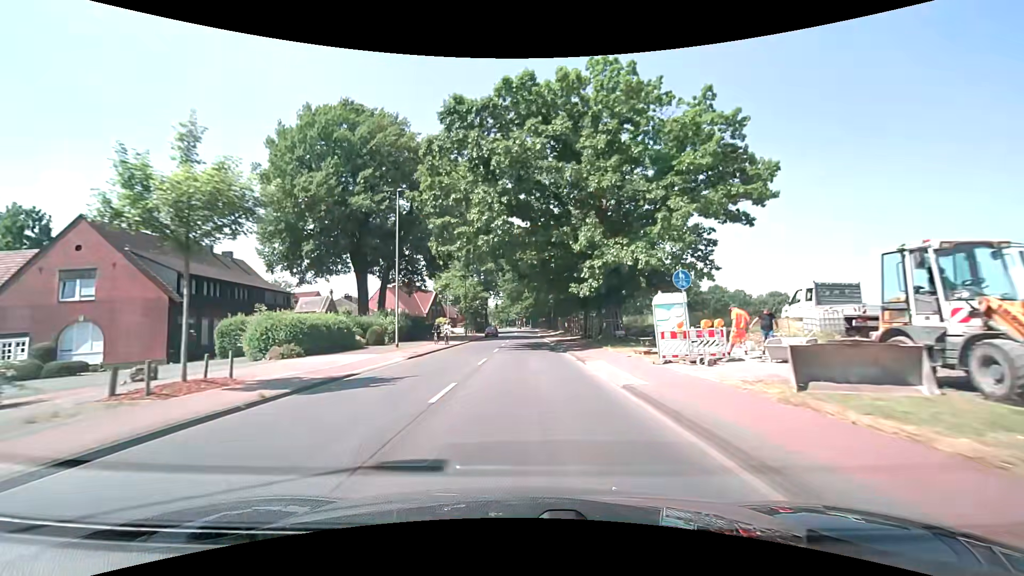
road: secondary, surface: asphalt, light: Day
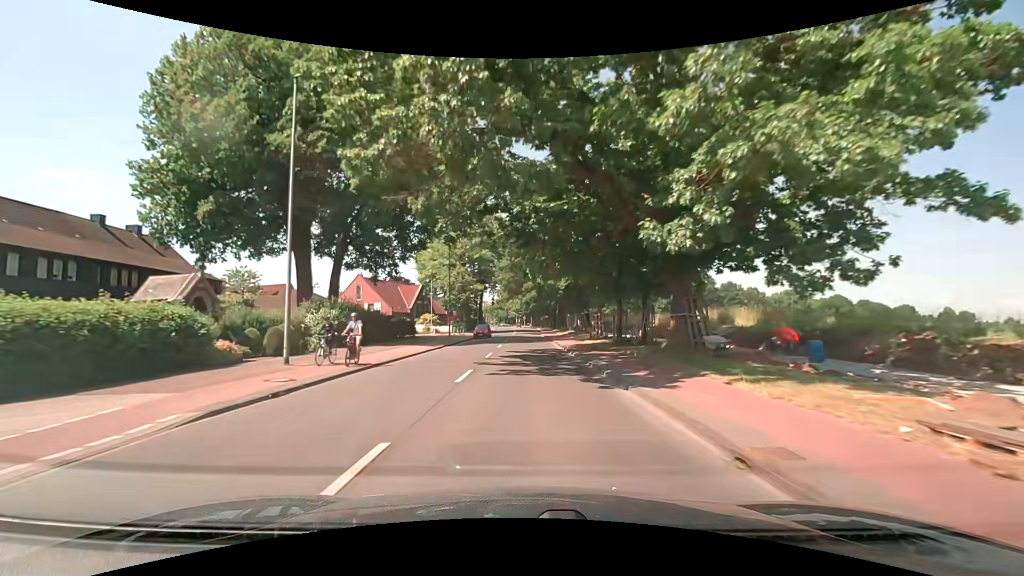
(0.0, +15.1) m; 0°
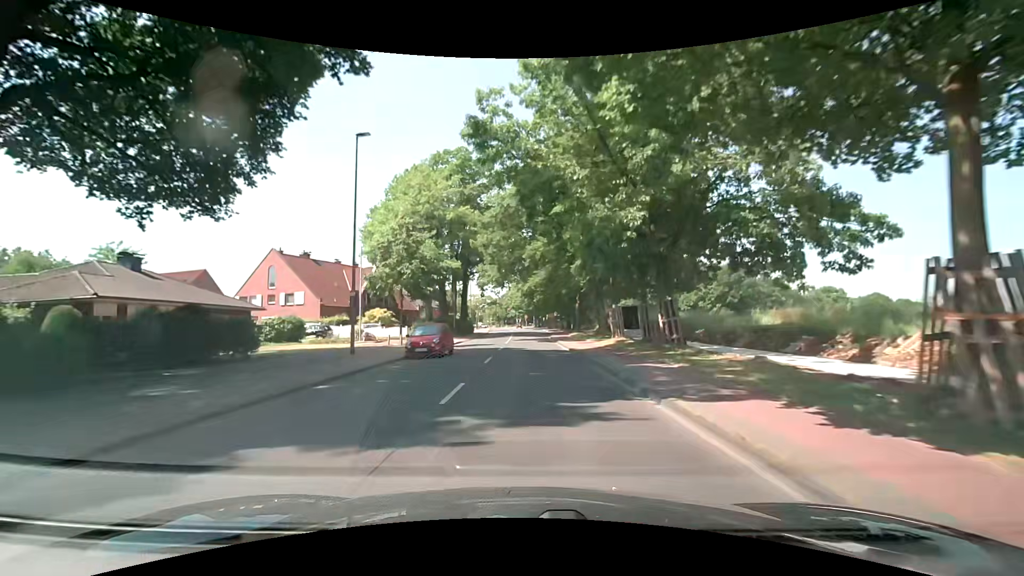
(0.0, +30.3) m; 0°
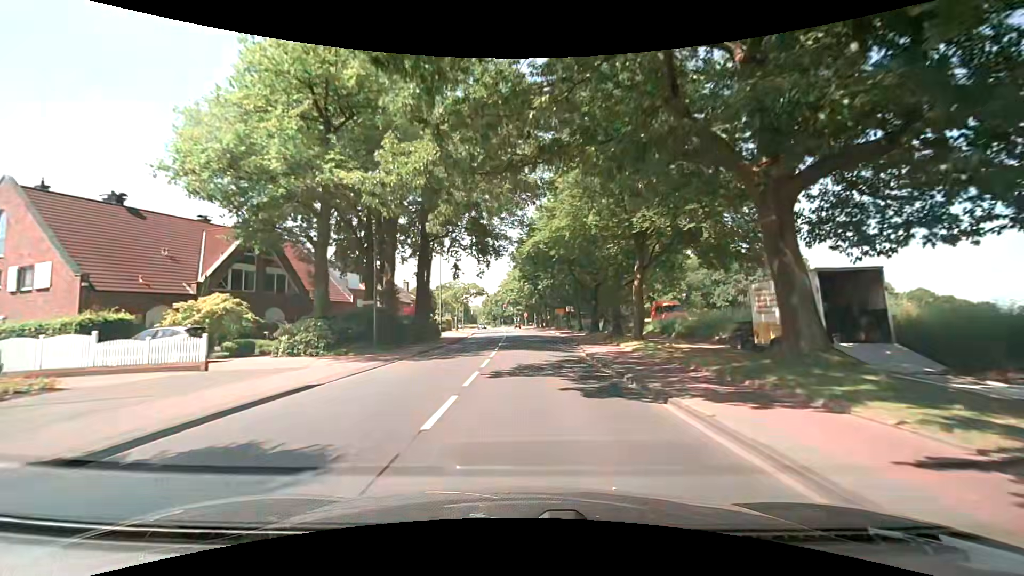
(+0.3, +29.4) m; +1°
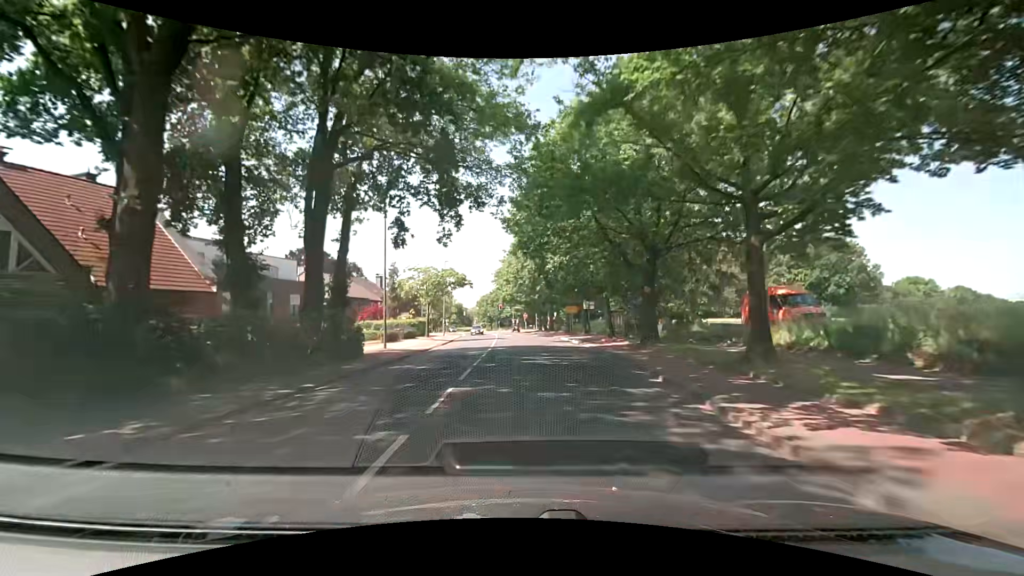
(0.0, +21.2) m; 0°
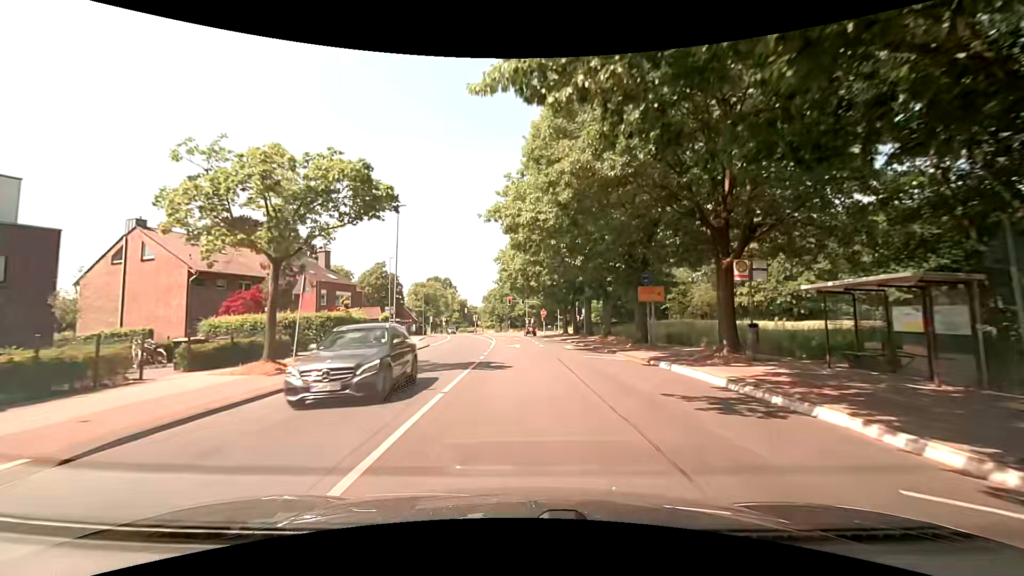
(-0.5, +32.8) m; -2°
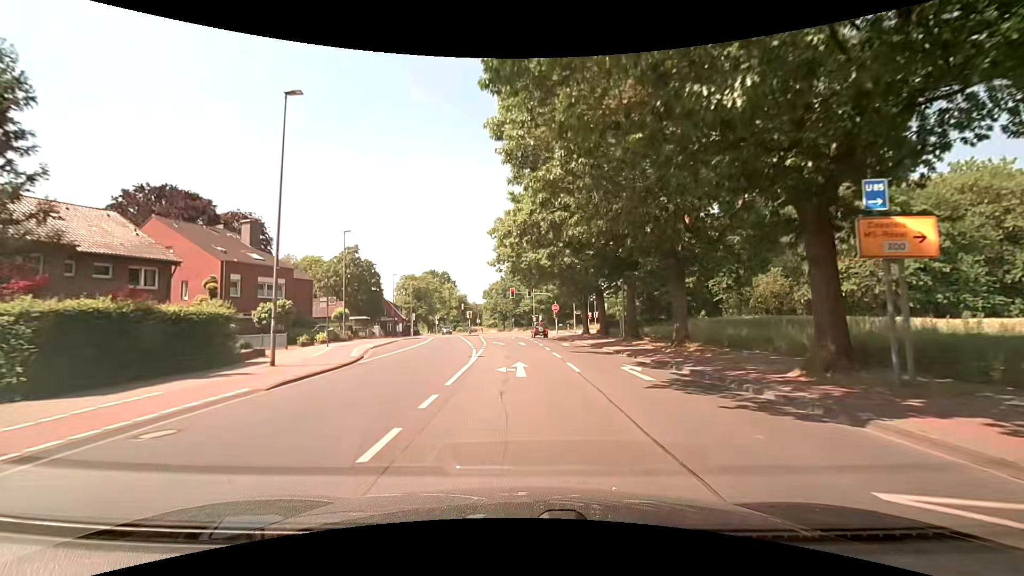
(0.0, +18.4) m; 0°
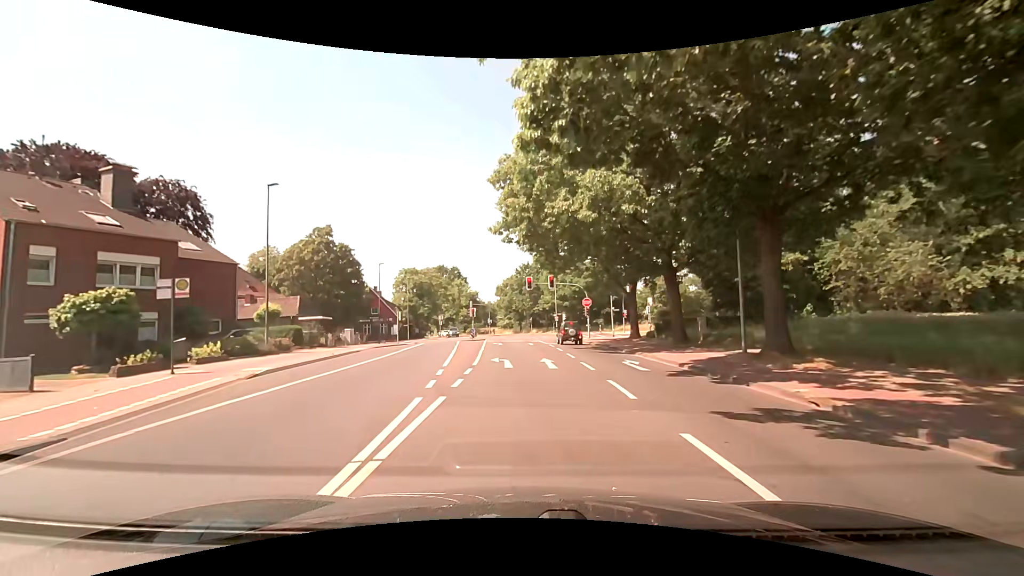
(-0.4, +17.1) m; -2°
